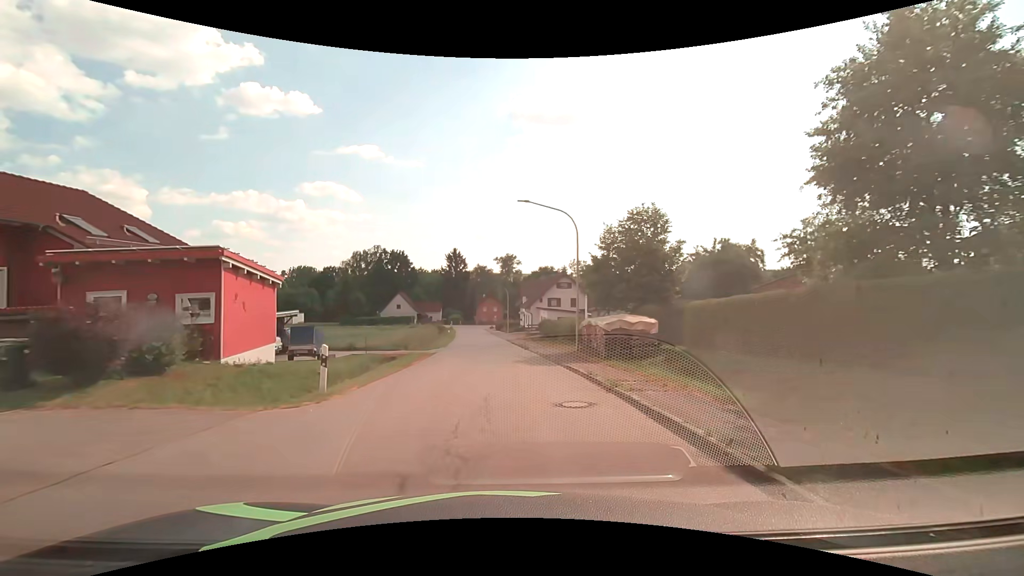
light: Day
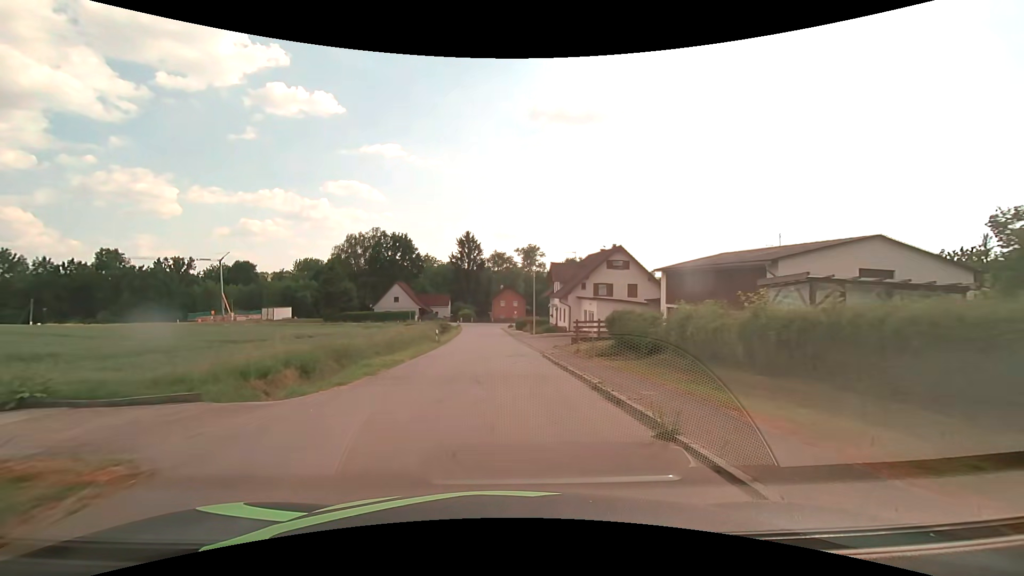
(-0.4, +24.5) m; -2°
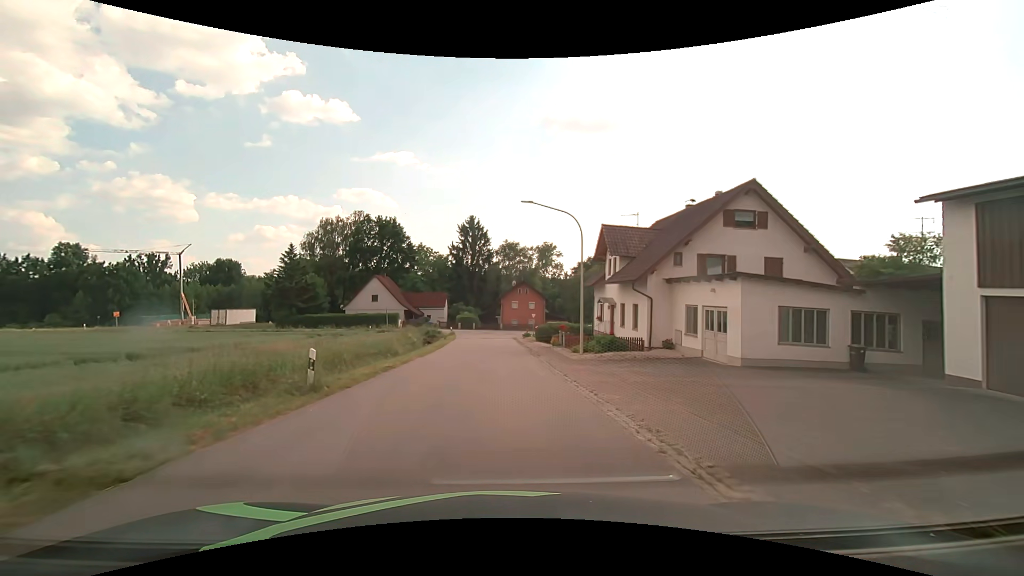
(-0.4, +24.6) m; -1°
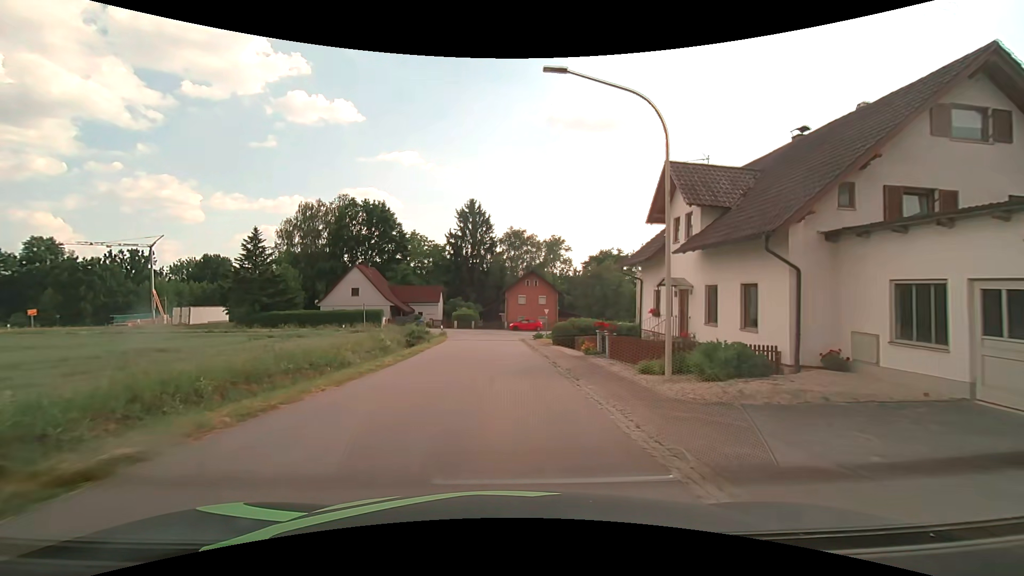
(-0.1, +12.2) m; -1°
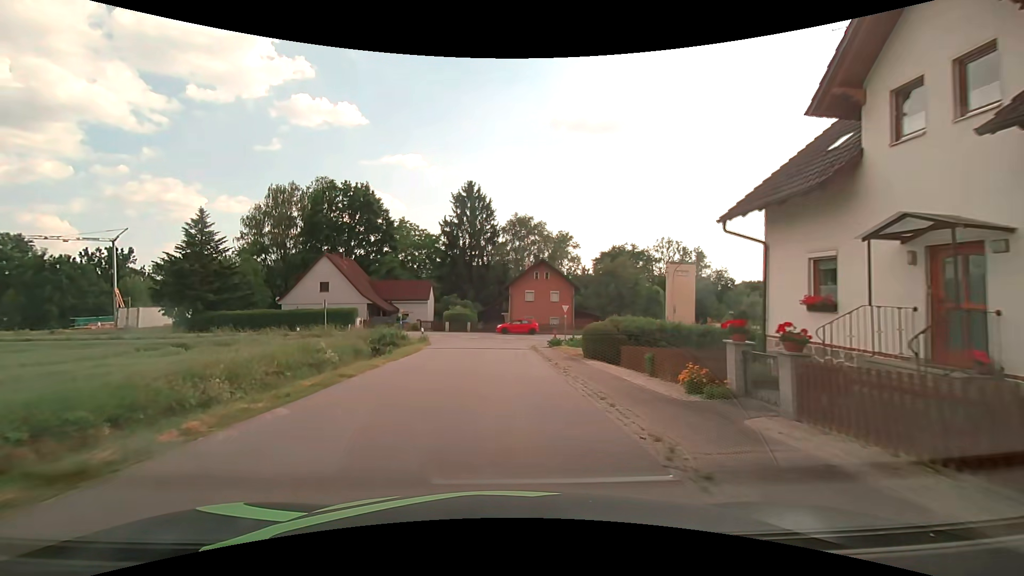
(0.0, +12.0) m; -1°
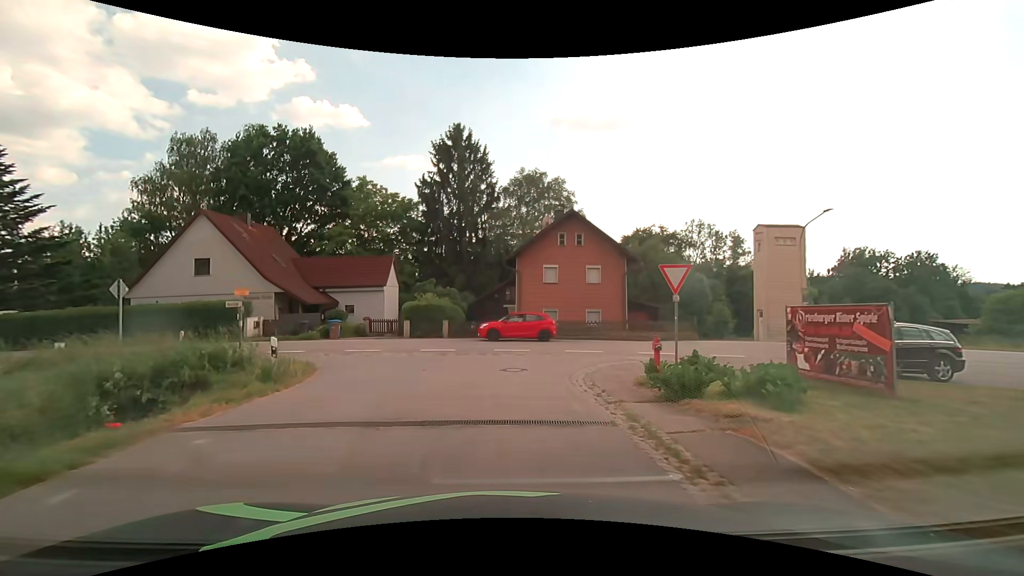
(0.0, +20.9) m; 0°
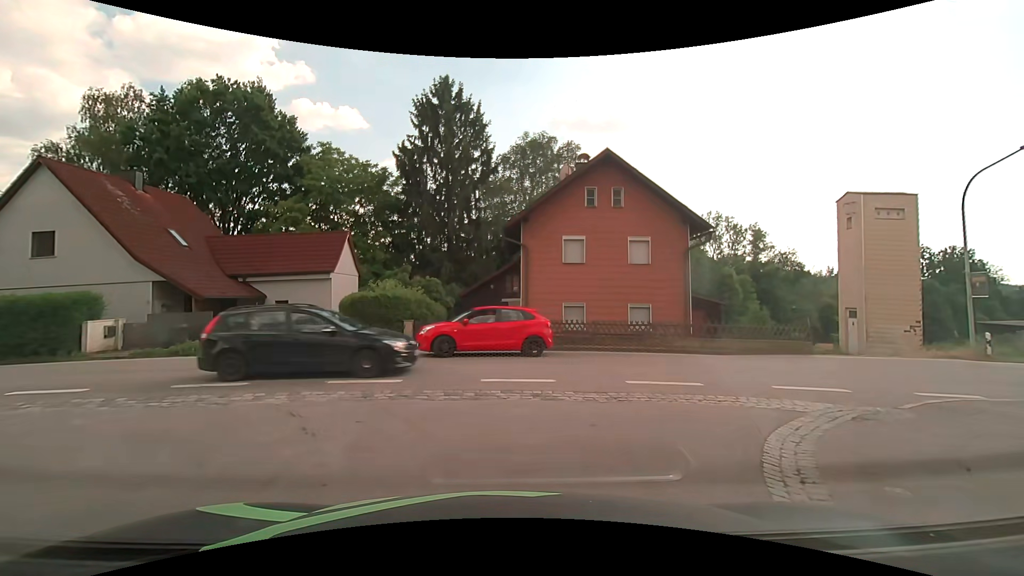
(0.0, +10.0) m; 0°
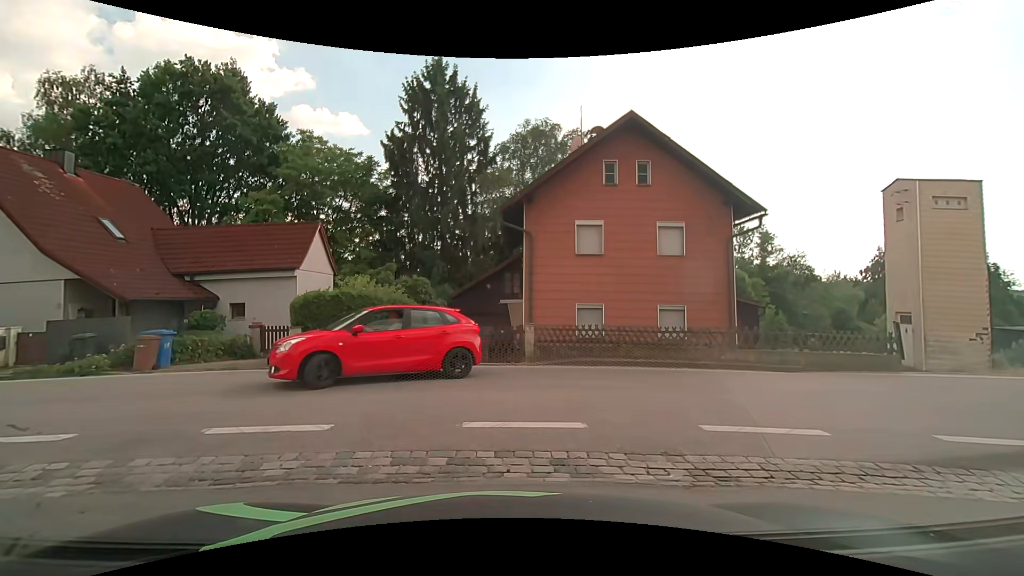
(0.0, +3.7) m; 0°
